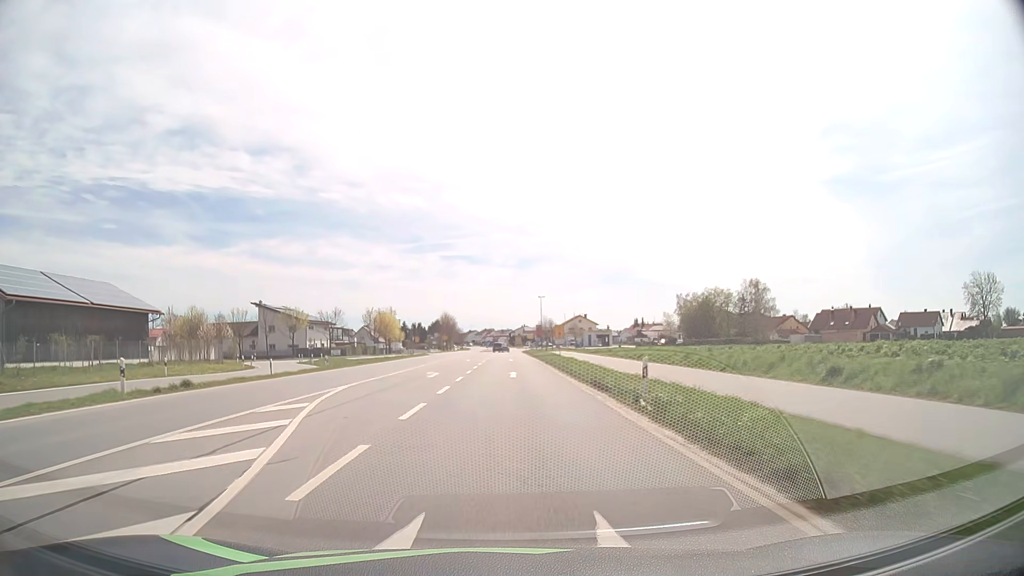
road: primary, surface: asphalt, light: Day
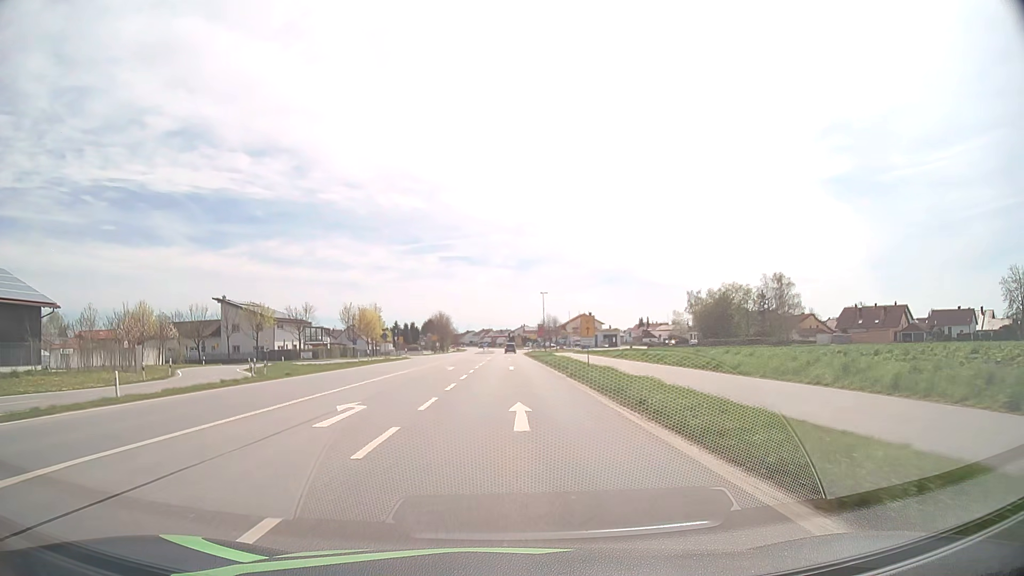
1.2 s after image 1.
(0.0, +15.6) m; 0°
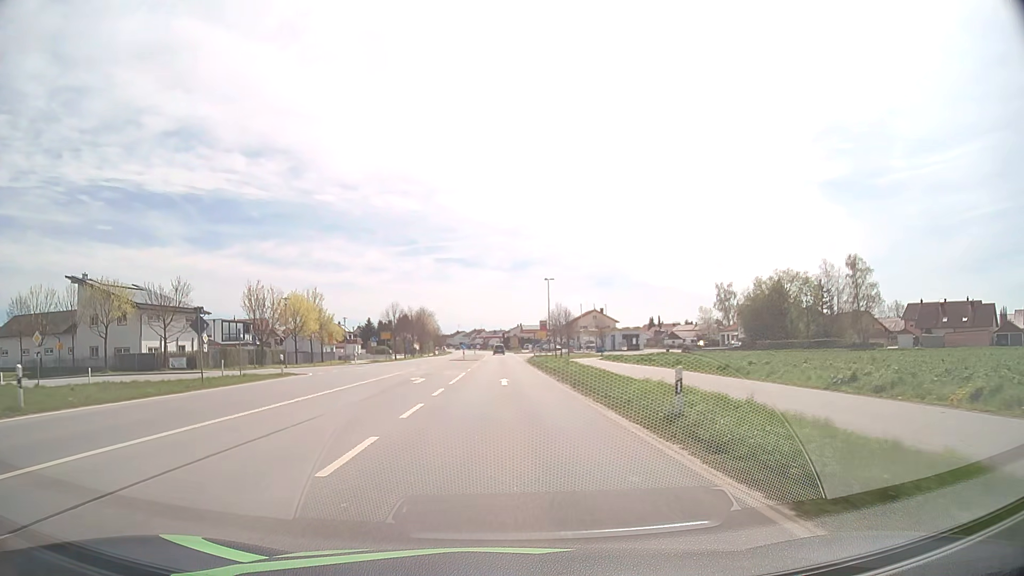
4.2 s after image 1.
(+0.1, +37.1) m; 0°
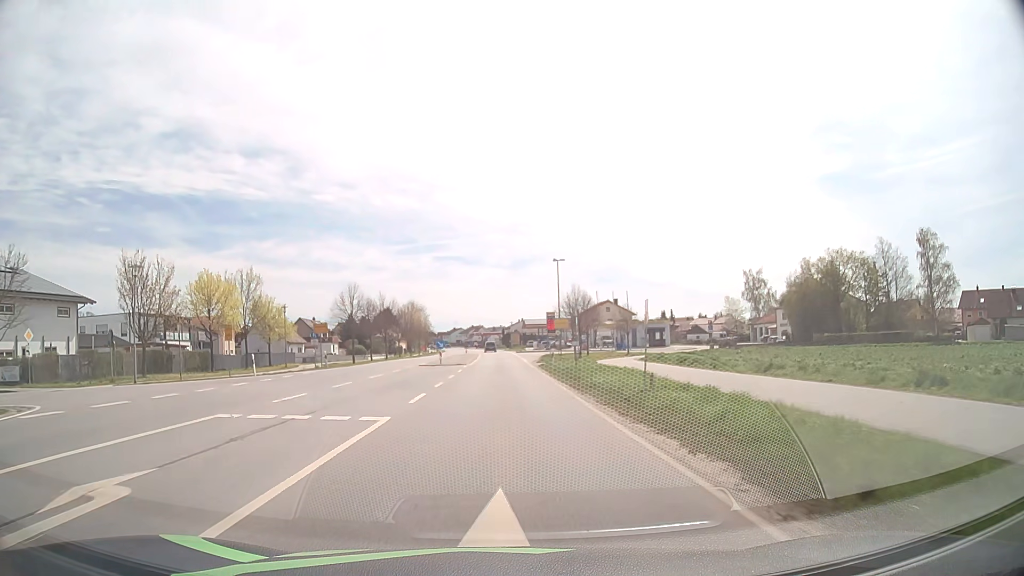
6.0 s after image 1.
(+0.1, +23.2) m; 0°
